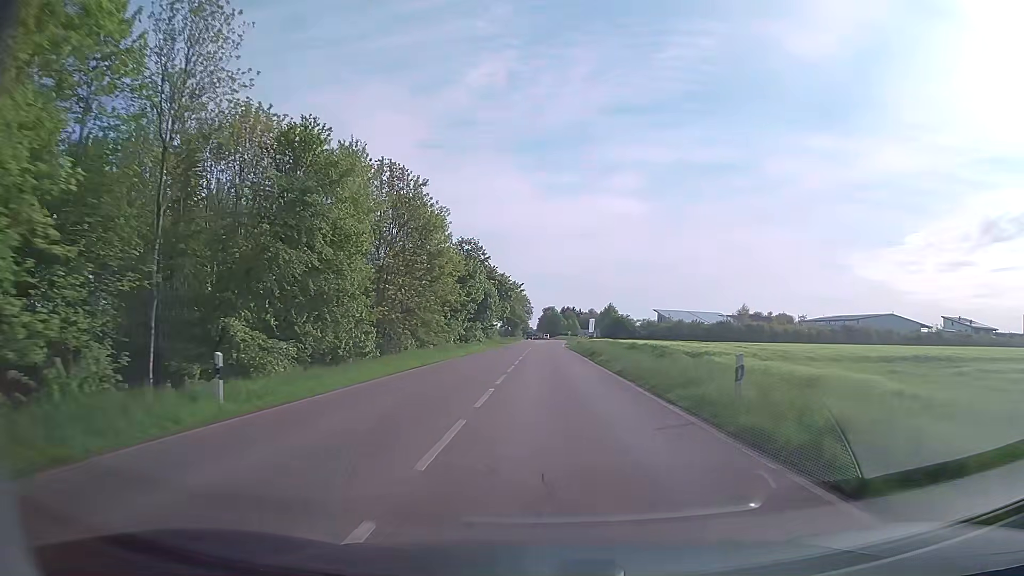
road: secondary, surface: asphalt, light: Day
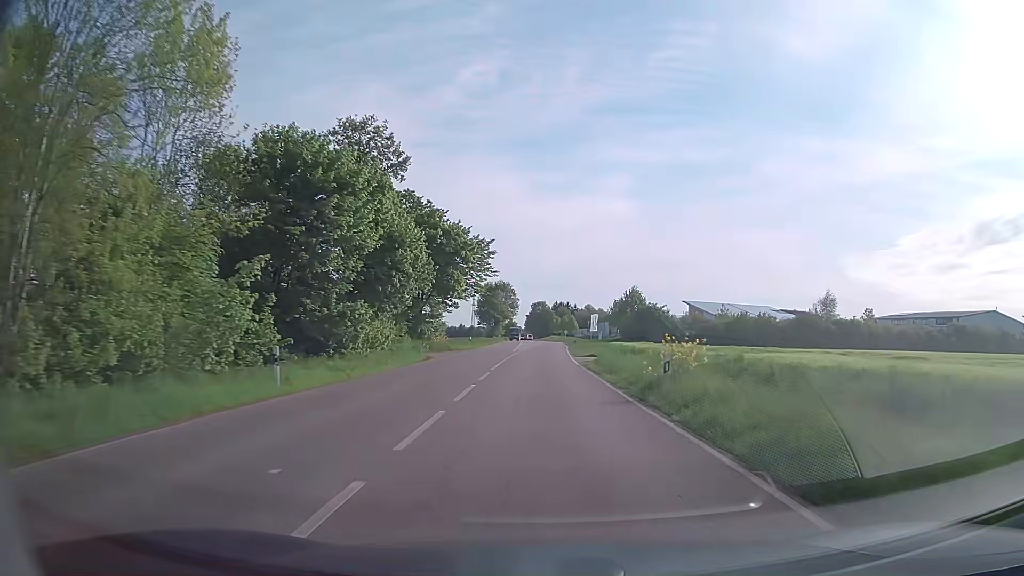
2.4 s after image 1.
(+0.4, +46.8) m; +1°
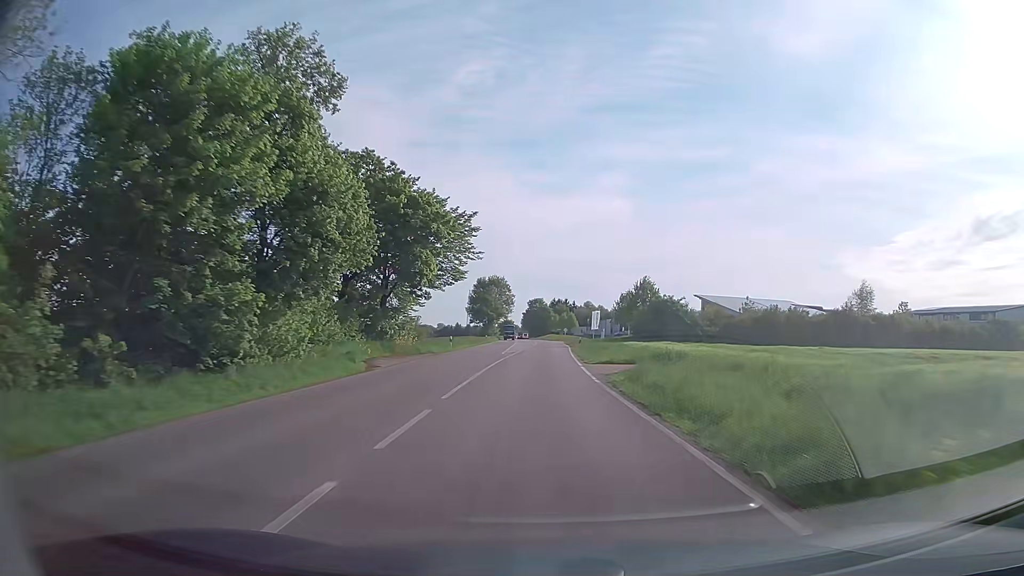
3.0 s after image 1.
(0.0, +12.1) m; 0°
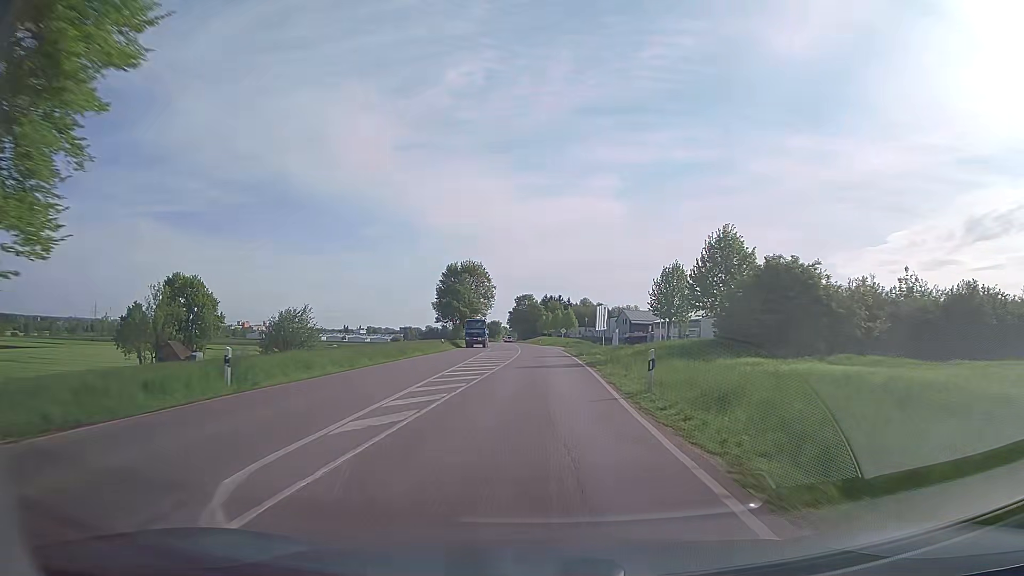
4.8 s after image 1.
(+0.1, +37.1) m; +1°
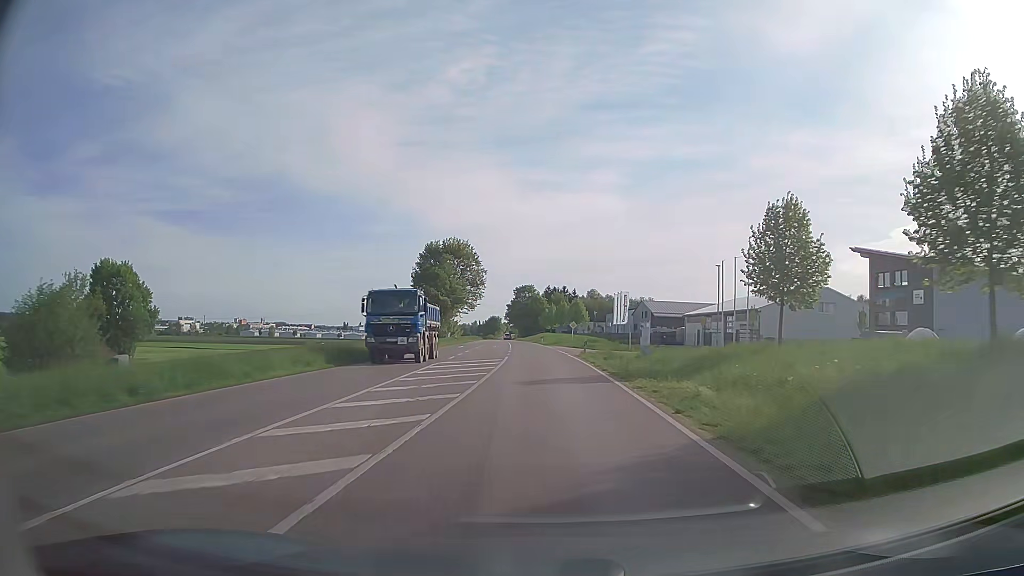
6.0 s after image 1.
(0.0, +25.2) m; 0°
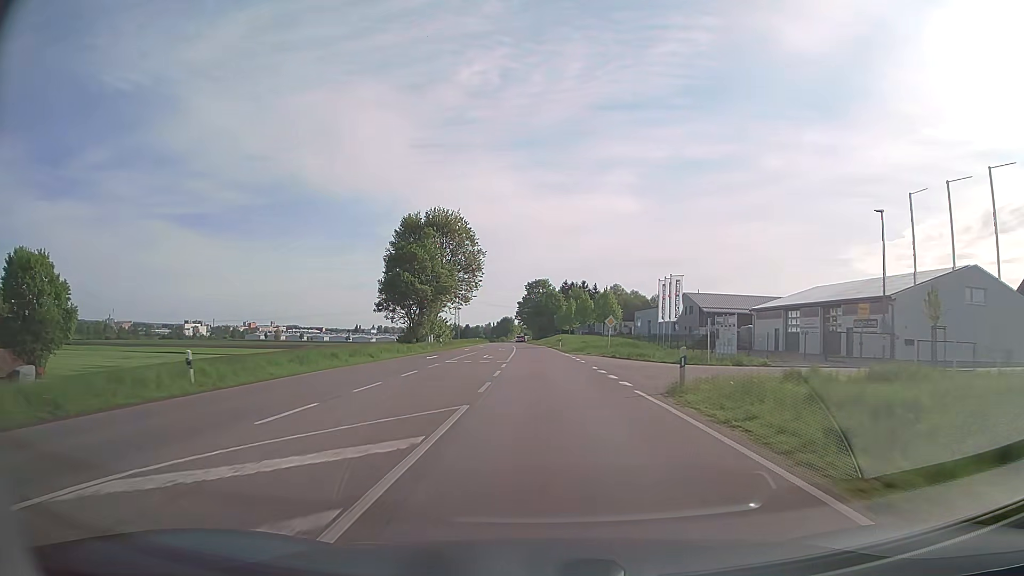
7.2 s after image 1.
(-0.3, +25.4) m; -1°
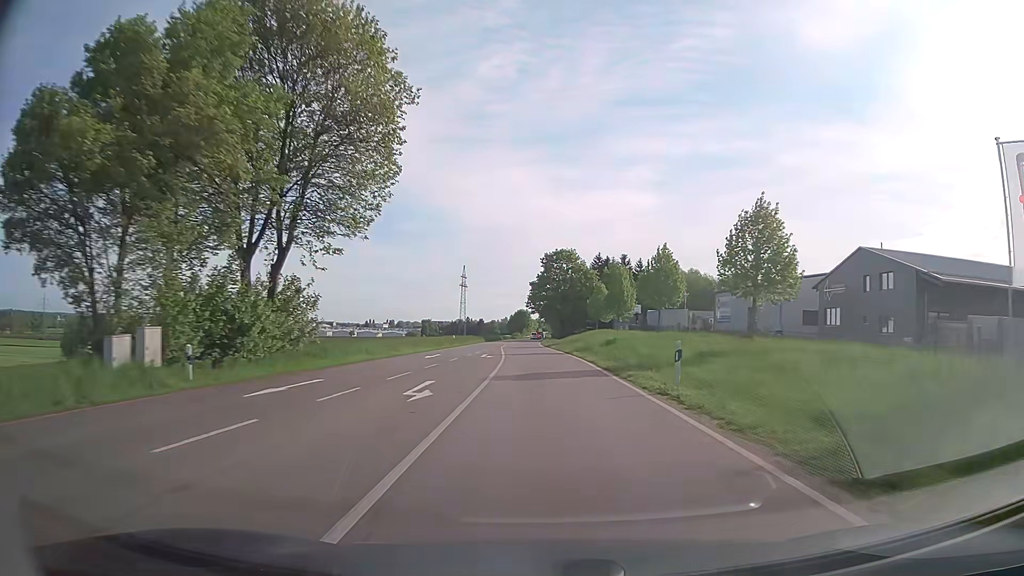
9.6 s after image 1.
(-0.9, +51.0) m; -1°
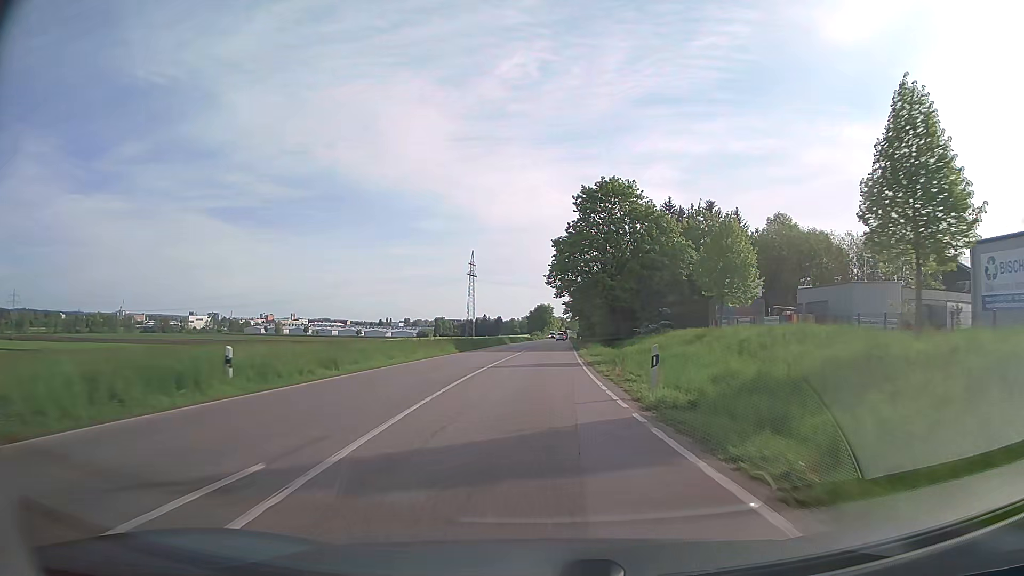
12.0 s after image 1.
(-1.2, +51.1) m; -2°
(0, +10) (0, +20) (0, +30) (+1, +40) (+1, +50) (+1, +60) (+1, +70) (+2, +80) (+2, +90) (+2, +100) m
